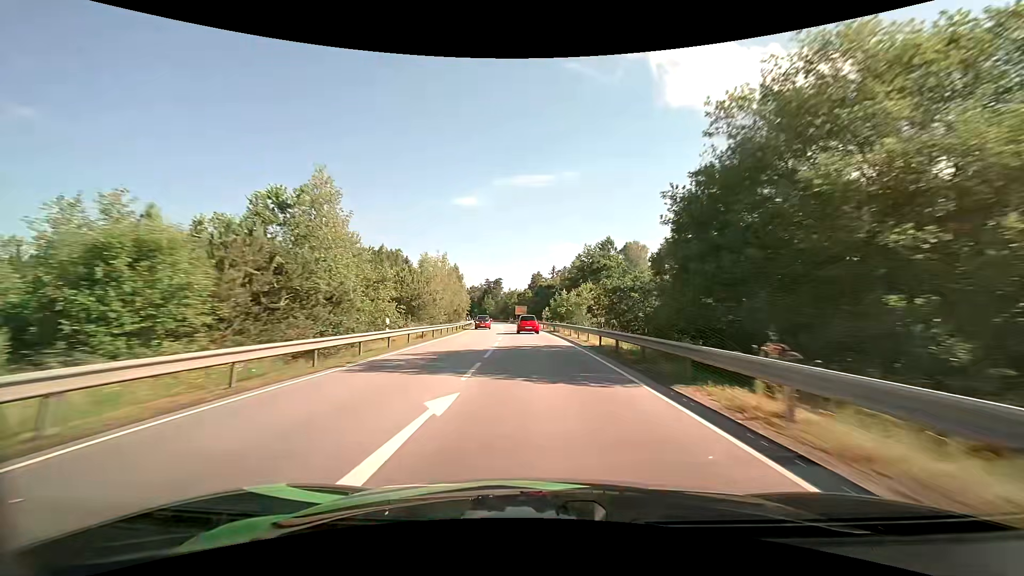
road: primary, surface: asphalt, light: Day
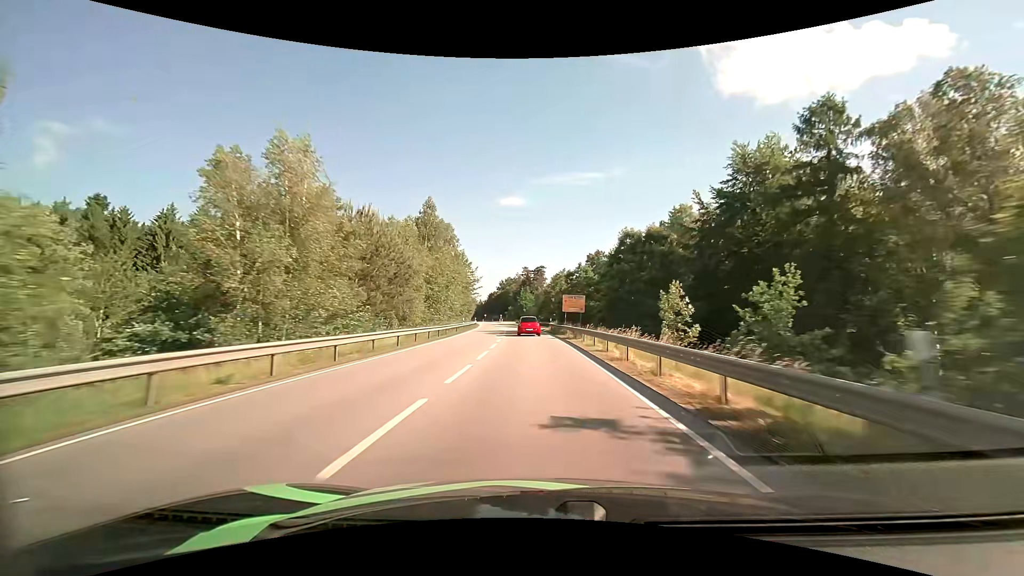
(-3.2, +66.6) m; -6°
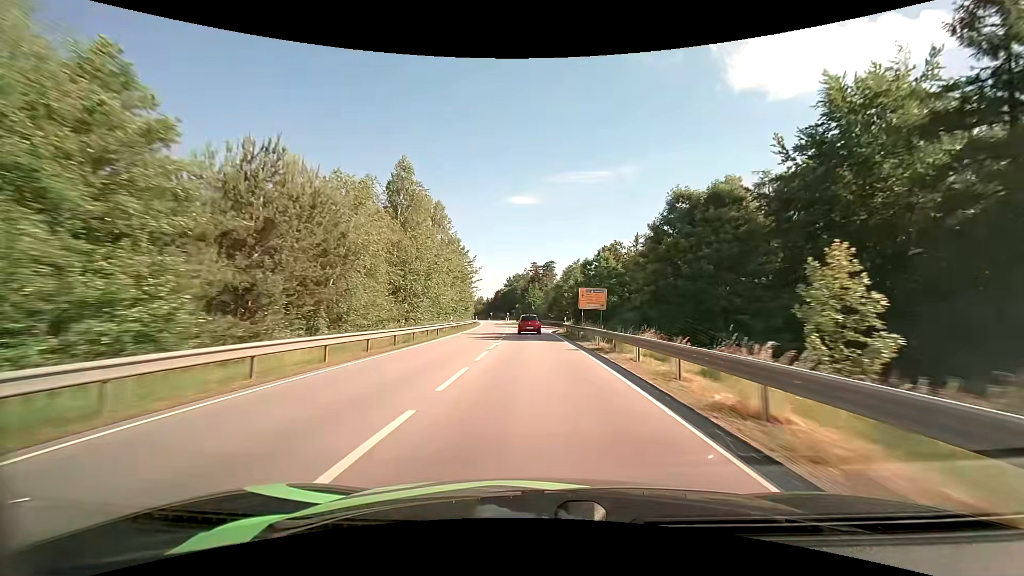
(-0.1, +13.2) m; -1°
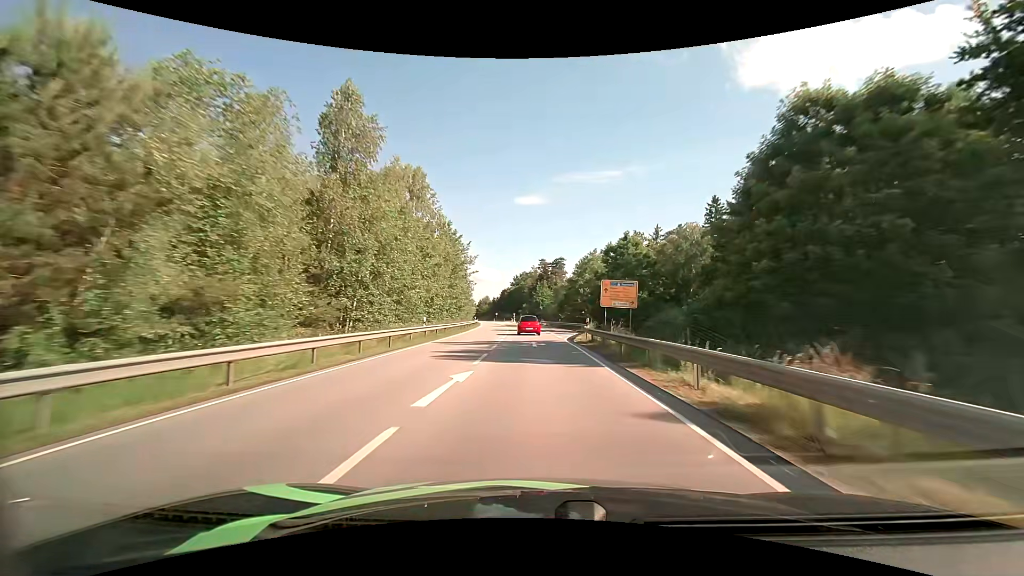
(-0.1, +13.2) m; -1°
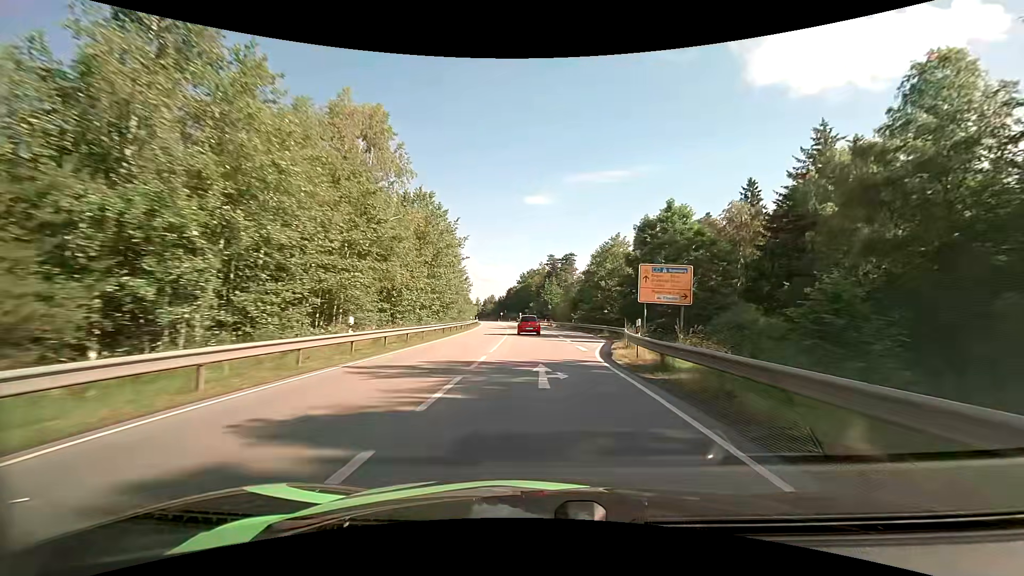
(-0.1, +13.1) m; -1°
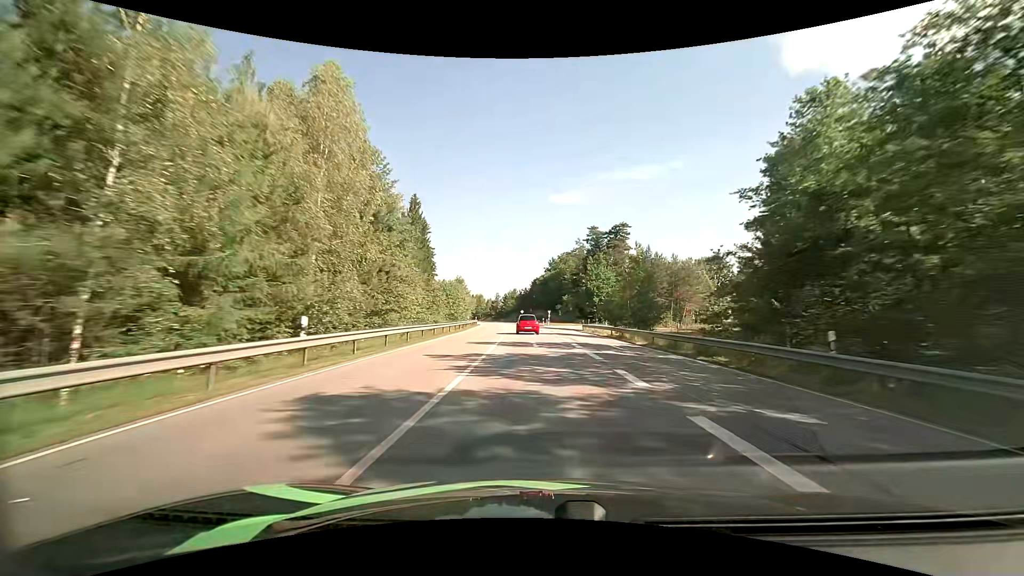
(-1.5, +52.3) m; -3°
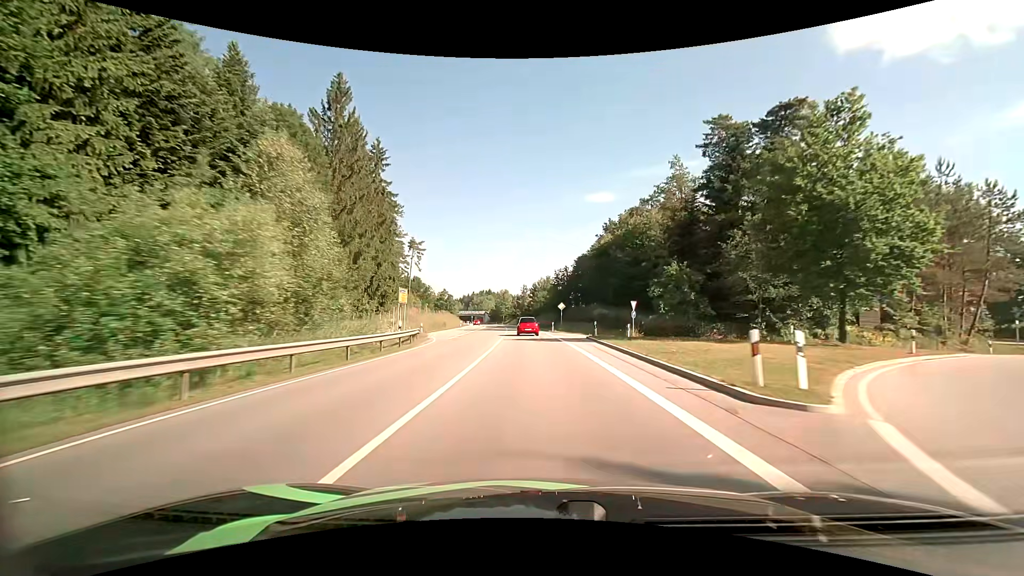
(-2.5, +65.3) m; -4°
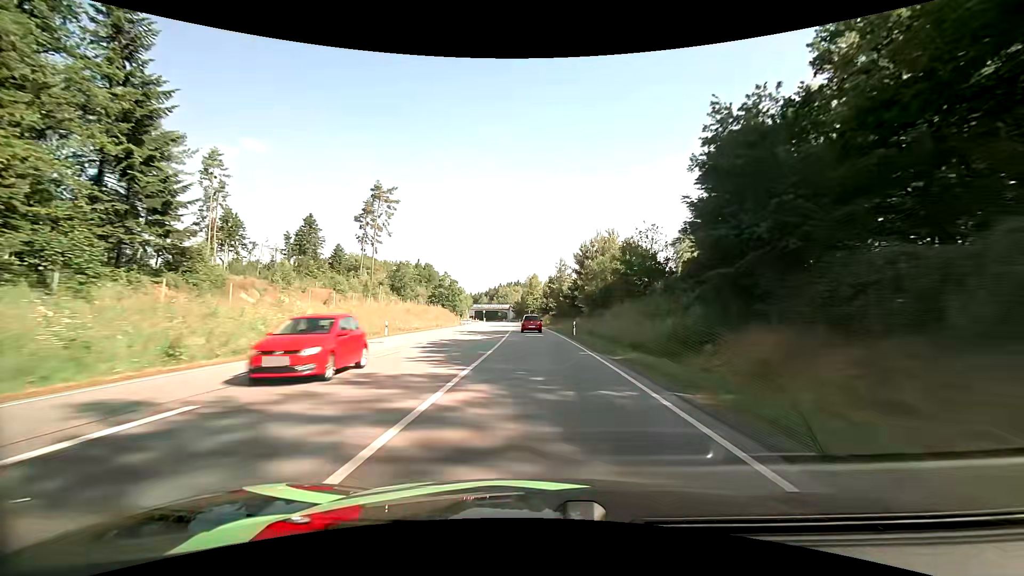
(-2.4, +66.5) m; -4°
(0, +10) (0, +20) (0, +30) (-1, +40) (-1, +50) (-1, +60) (-2, +70) (-2, +80) (-3, +90) (-4, +100) m
